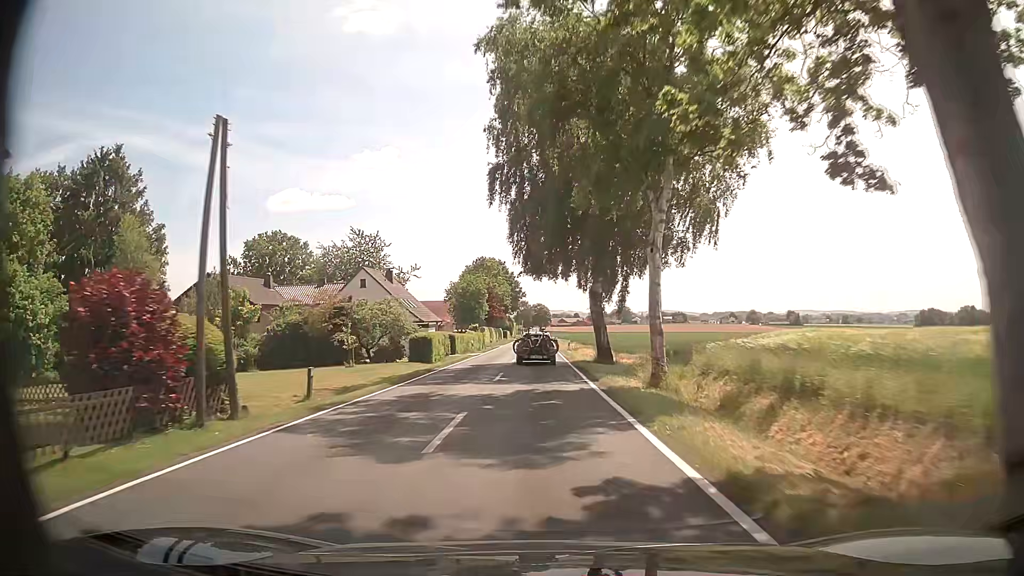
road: tertiary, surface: asphalt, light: Day
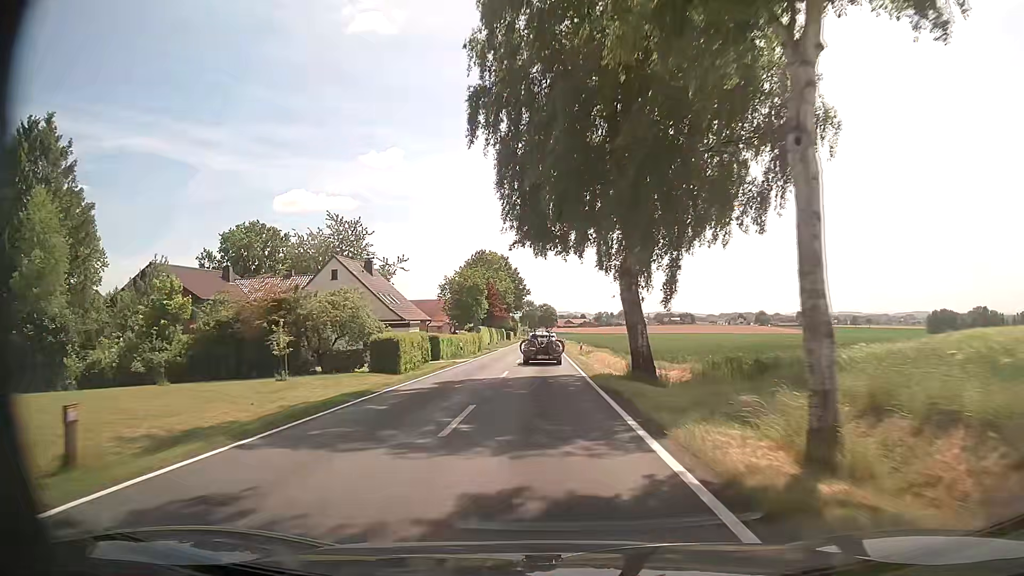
(-0.1, +10.7) m; -1°
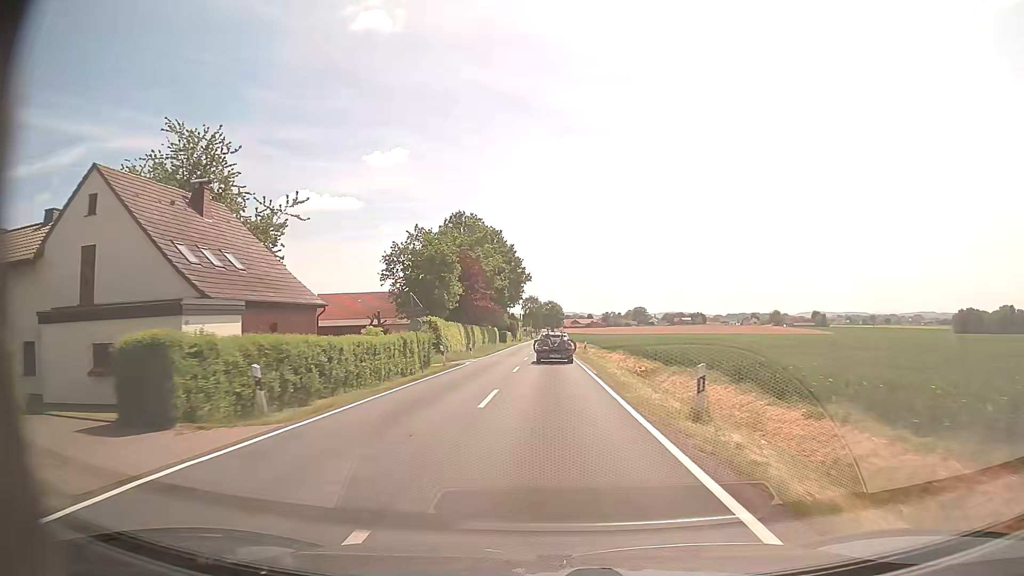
(-0.3, +32.4) m; 0°
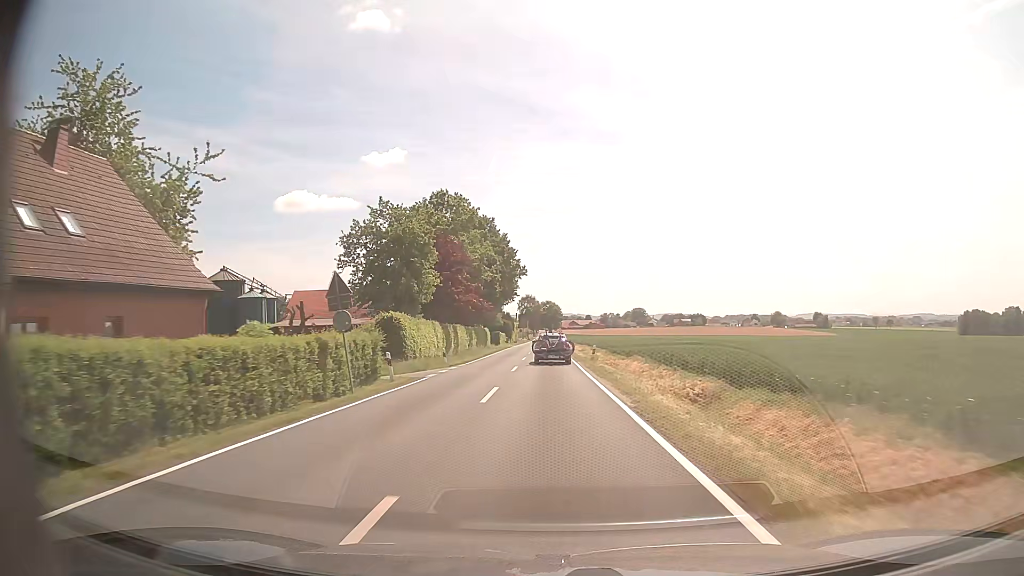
(0.0, +11.0) m; 0°
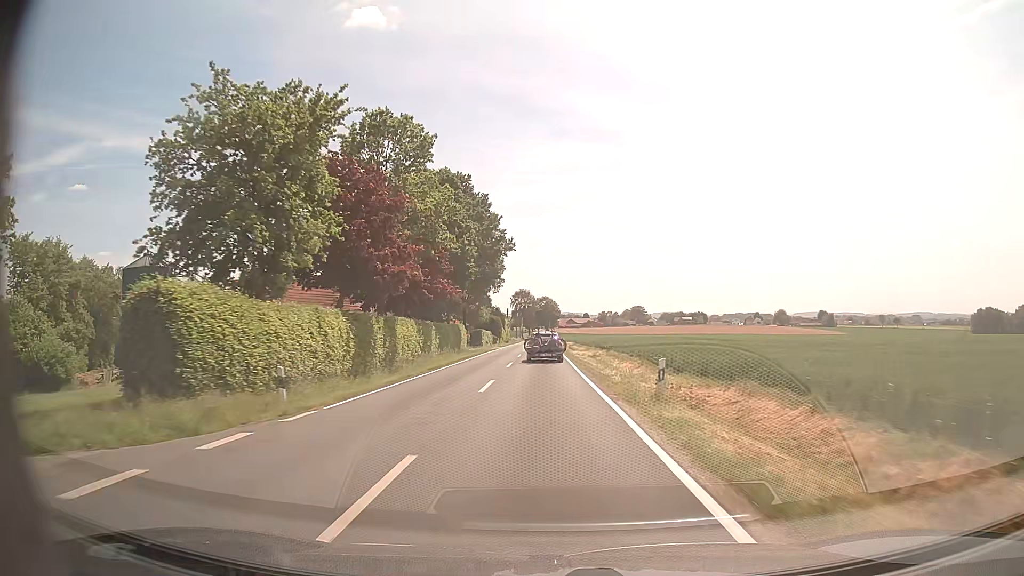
(+0.1, +22.1) m; 0°
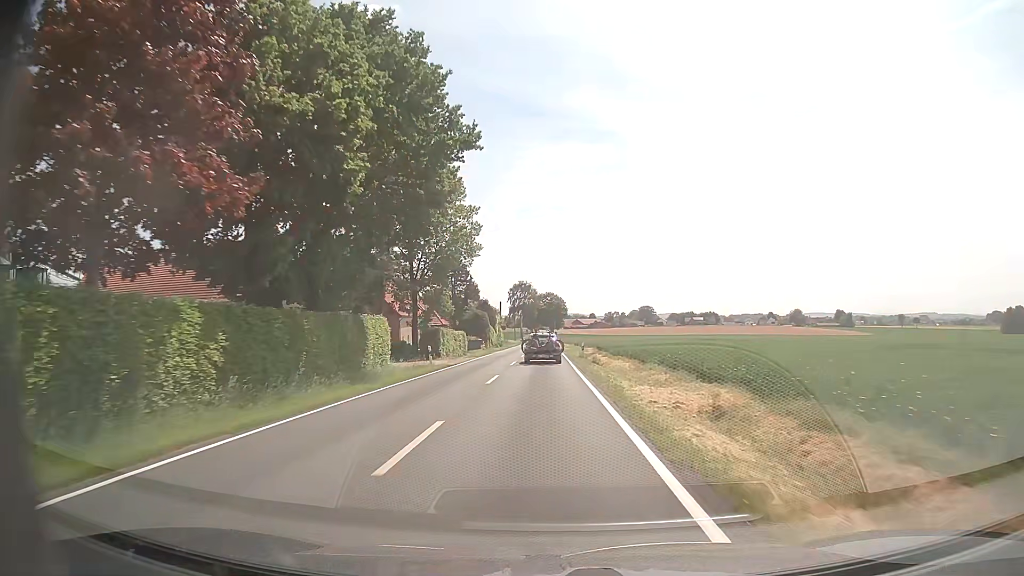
(-0.1, +33.2) m; 0°
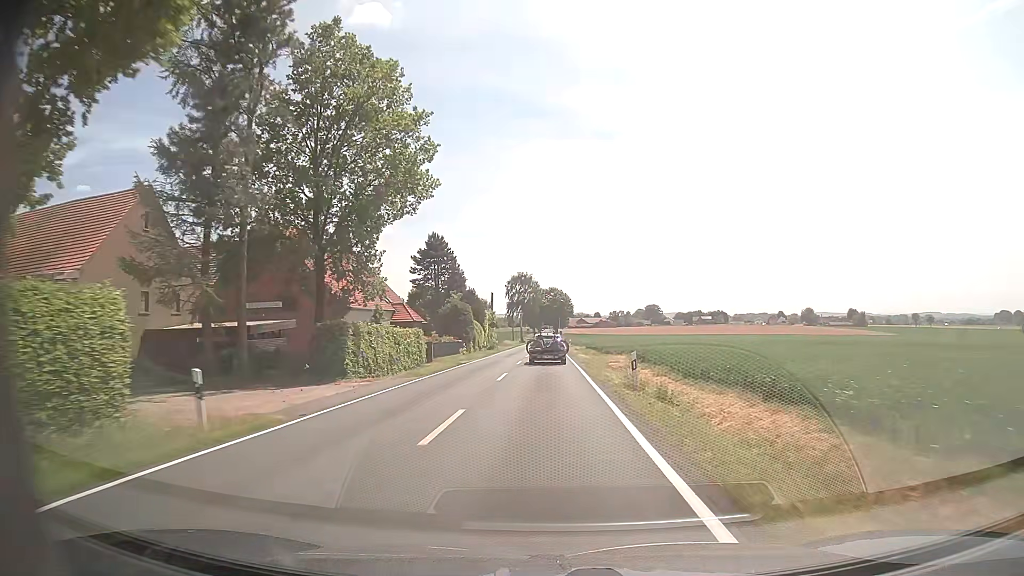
(-0.1, +22.0) m; 0°
